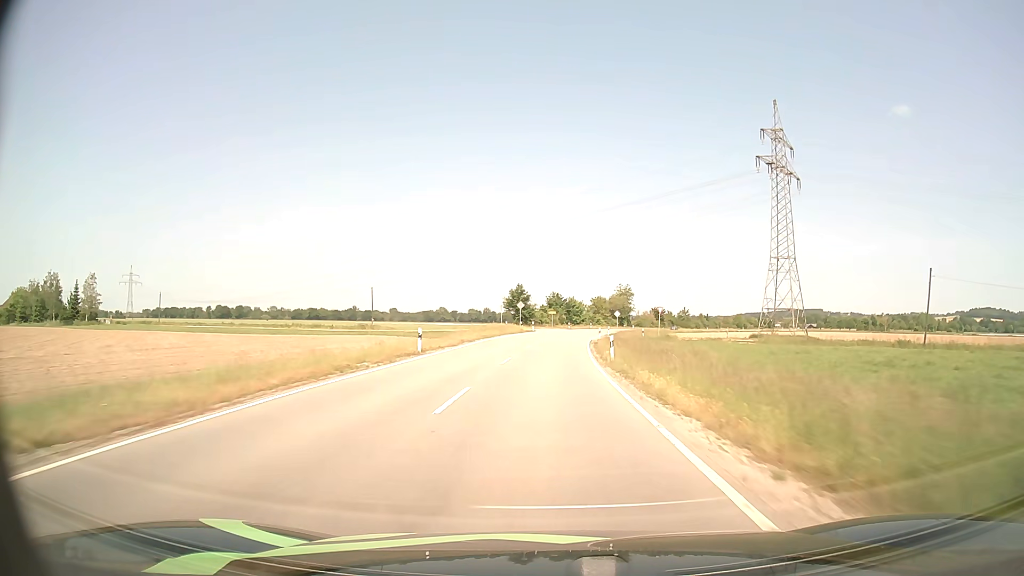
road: tertiary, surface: asphalt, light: Day
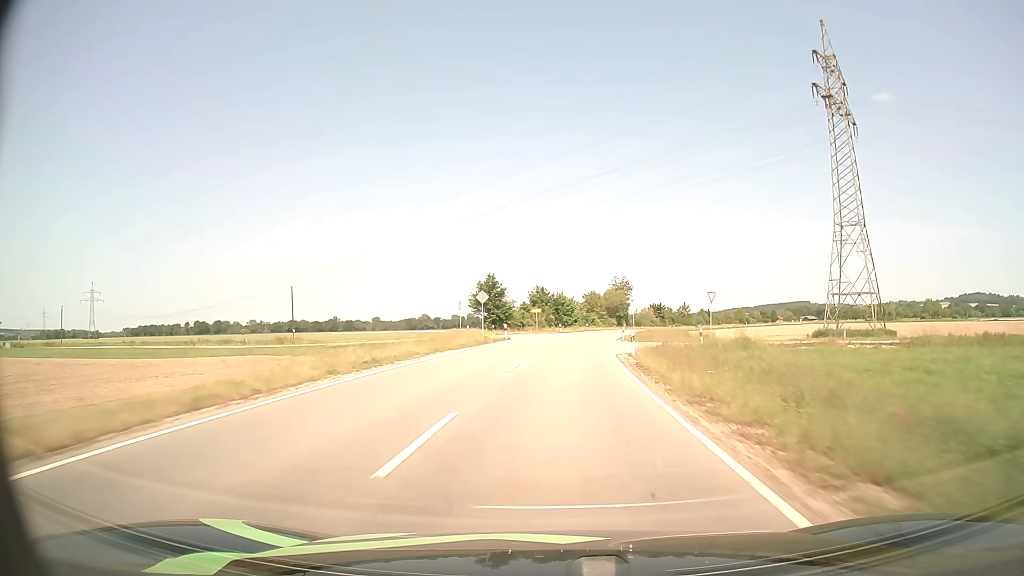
(+0.1, +28.4) m; +1°
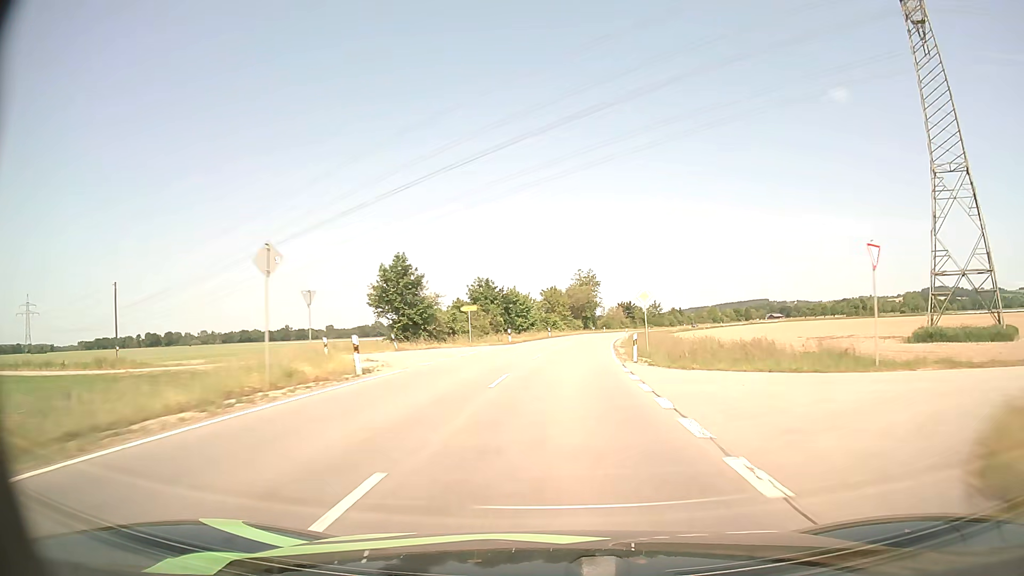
(+0.9, +28.0) m; +4°
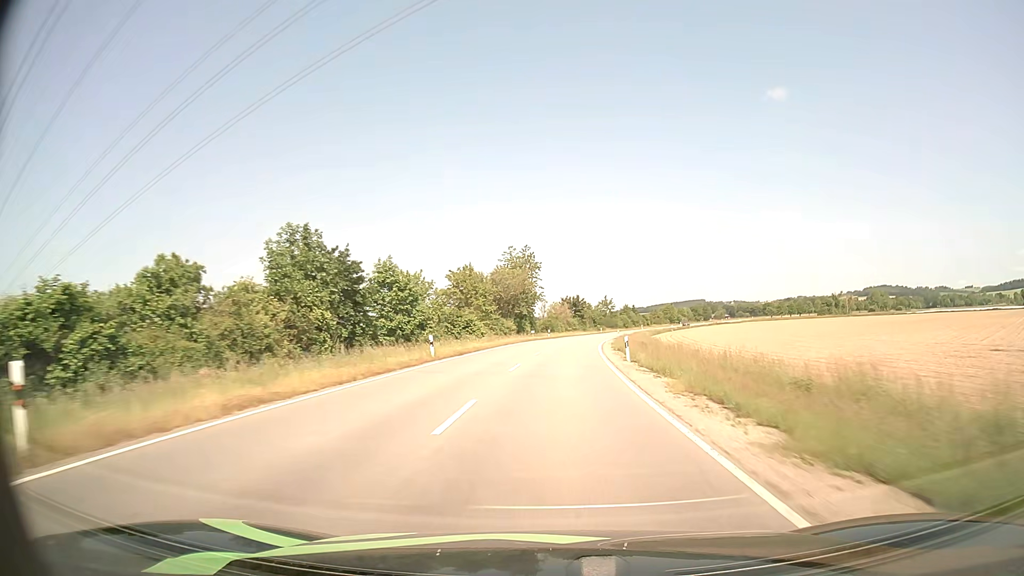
(+2.0, +42.2) m; +6°
(0, +10) (0, +20) (+1, +30) (+1, +40) (+2, +50) (+3, +60) (+4, +70) (+5, +80) (+7, +90) (+9, +99) m
